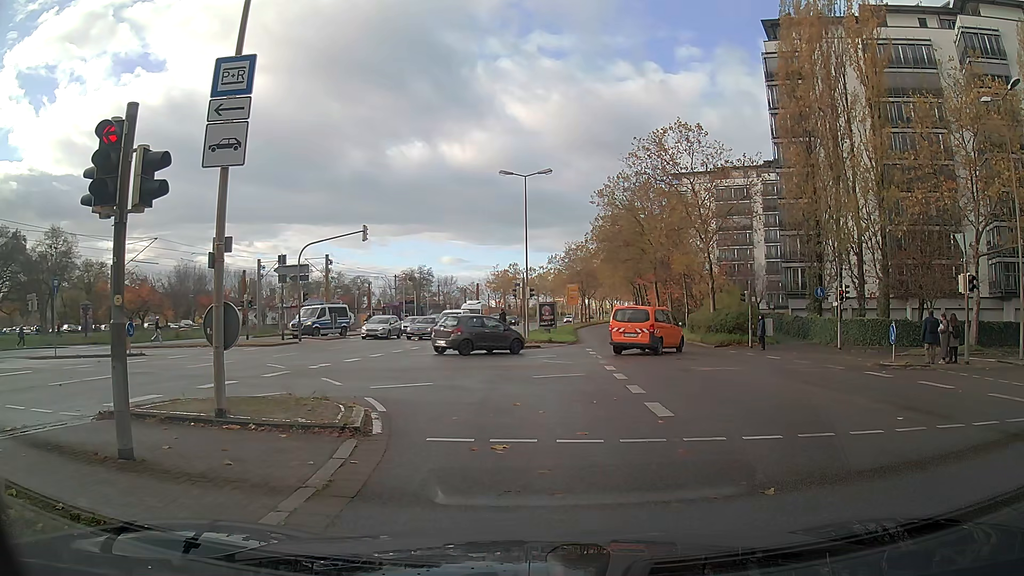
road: secondary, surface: asphalt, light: Day
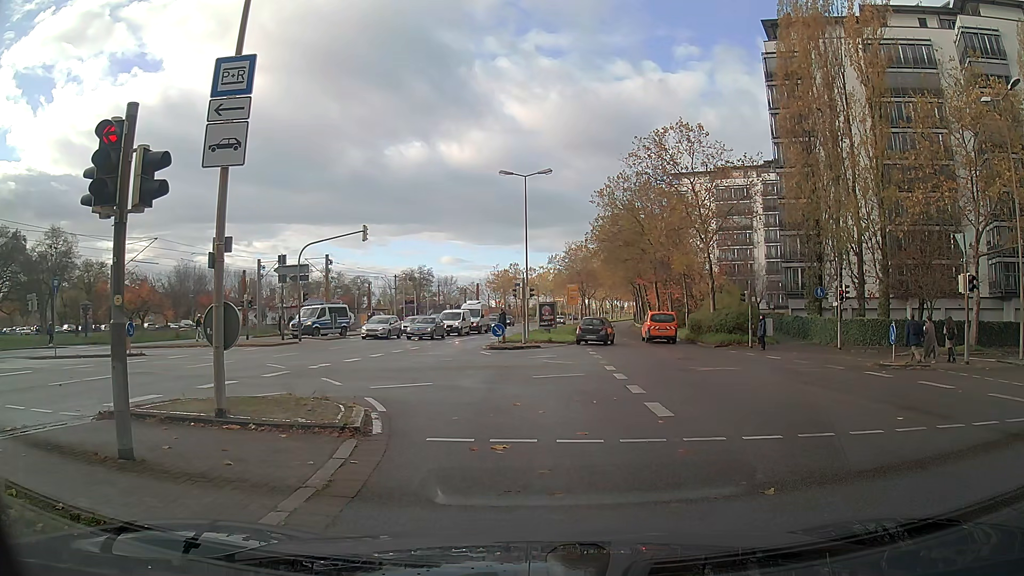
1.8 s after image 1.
(0.0, 0.0) m; 0°
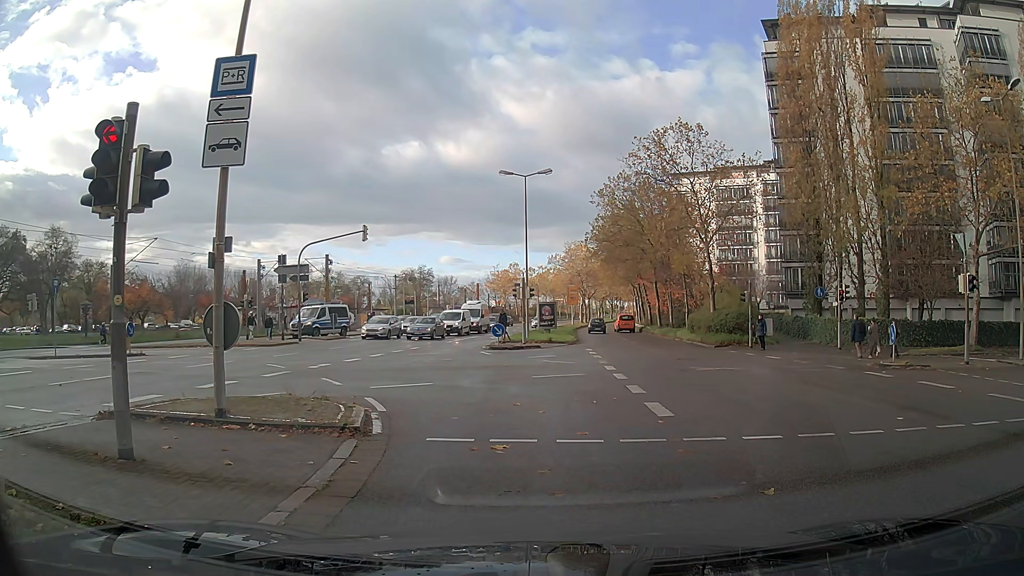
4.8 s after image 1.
(0.0, 0.0) m; 0°
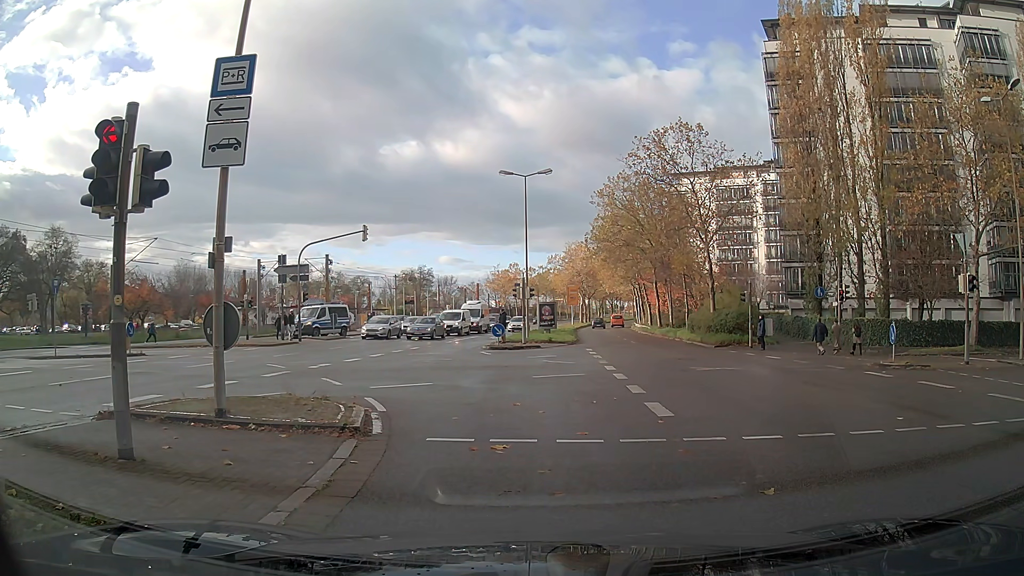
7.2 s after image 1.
(0.0, 0.0) m; 0°
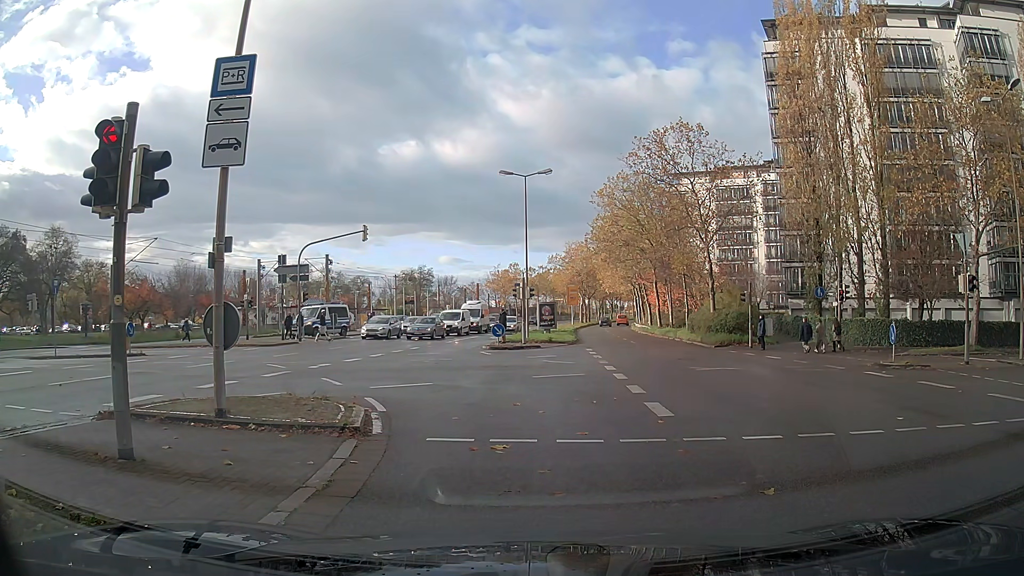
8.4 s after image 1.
(0.0, 0.0) m; 0°
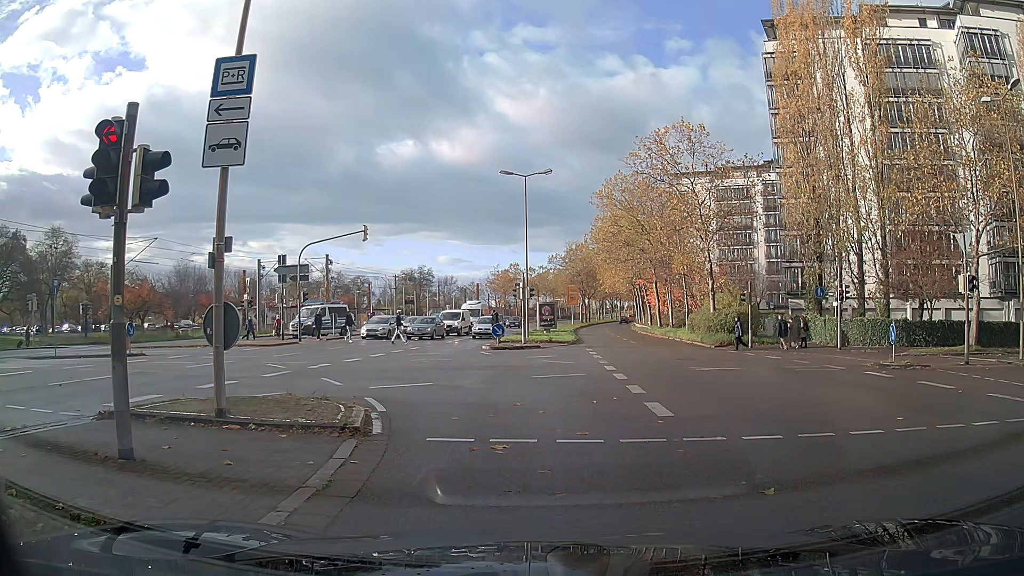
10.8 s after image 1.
(0.0, 0.0) m; 0°
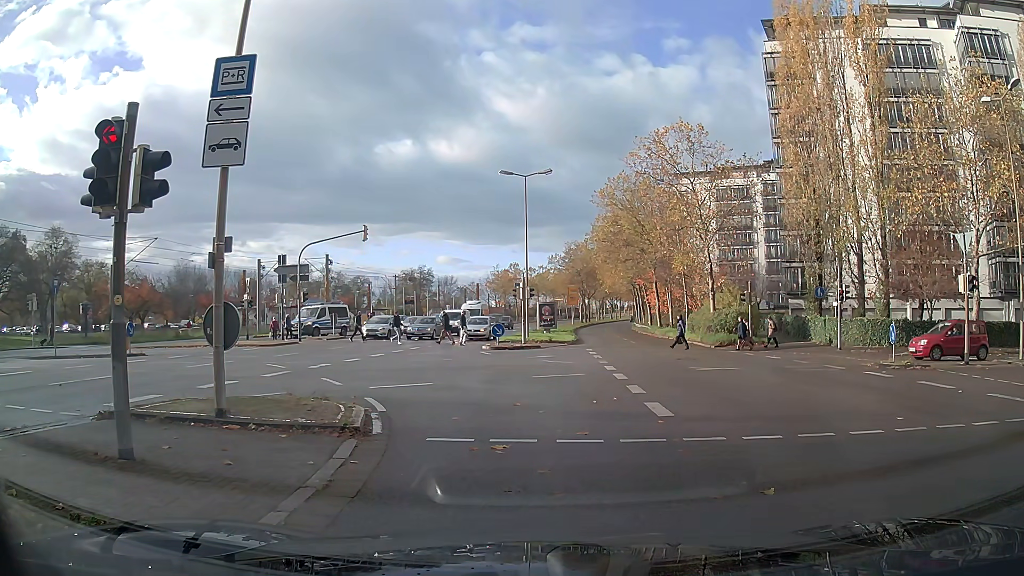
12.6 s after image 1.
(0.0, 0.0) m; 0°
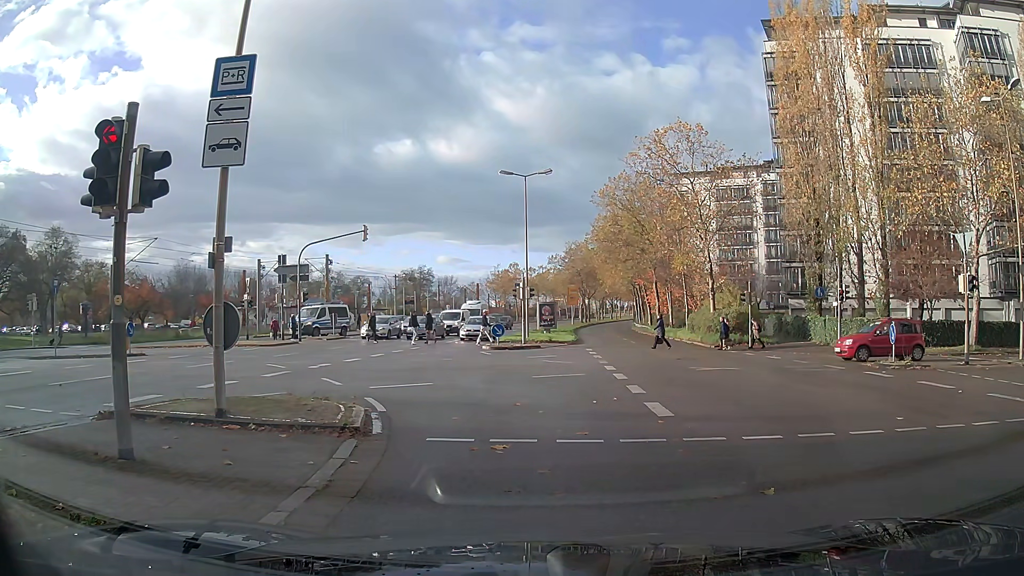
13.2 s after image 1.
(0.0, 0.0) m; 0°
(-1, +10) (-5, +19) (-13, +24) (-23, +26) (-33, +26) (-43, +26) (-53, +26) (-63, +26) (-73, +26) (-83, +26) m
